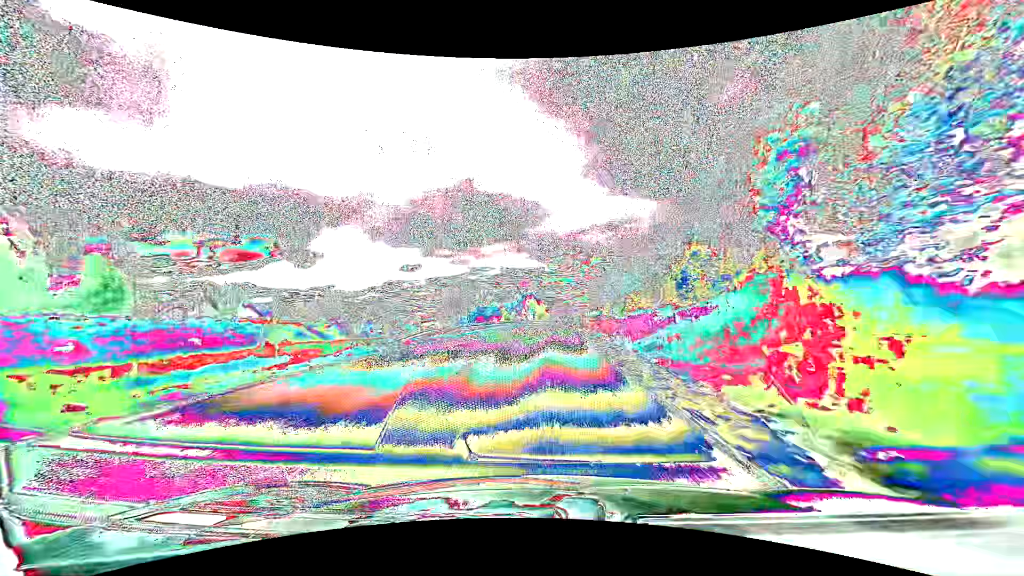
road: primary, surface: asphalt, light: Day
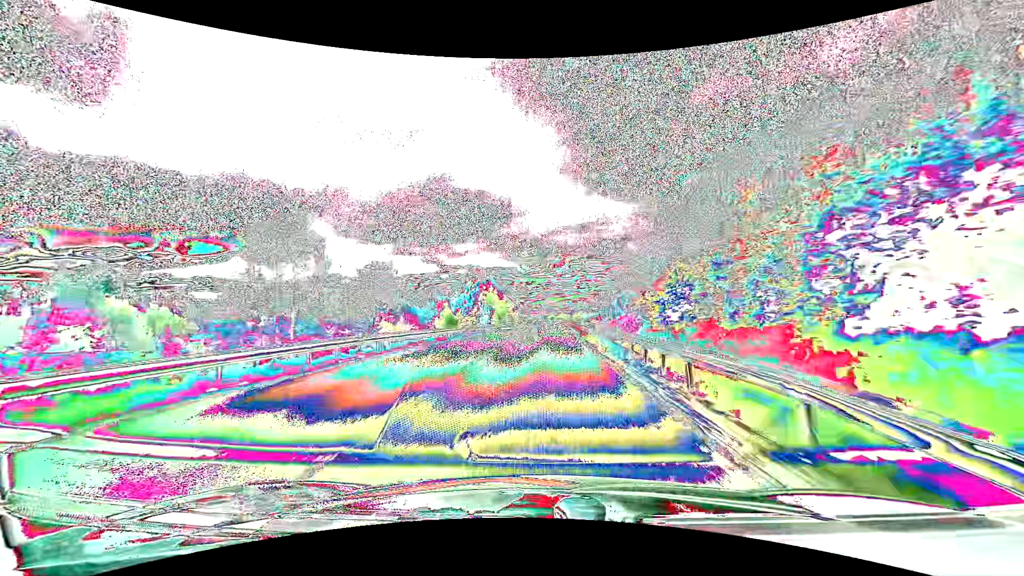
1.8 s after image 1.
(+1.4, +45.0) m; +3°
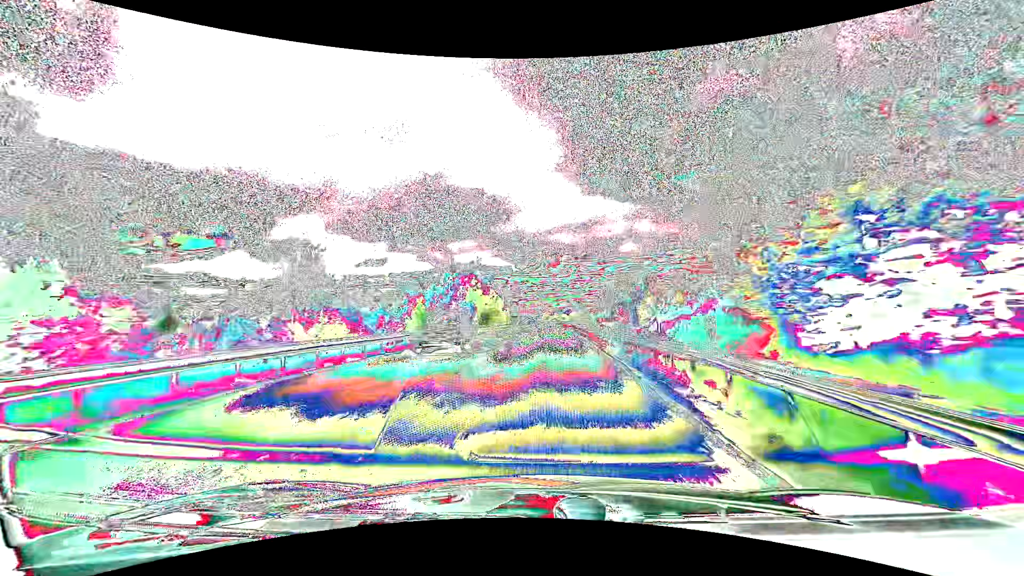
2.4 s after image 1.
(+0.1, +15.1) m; +1°
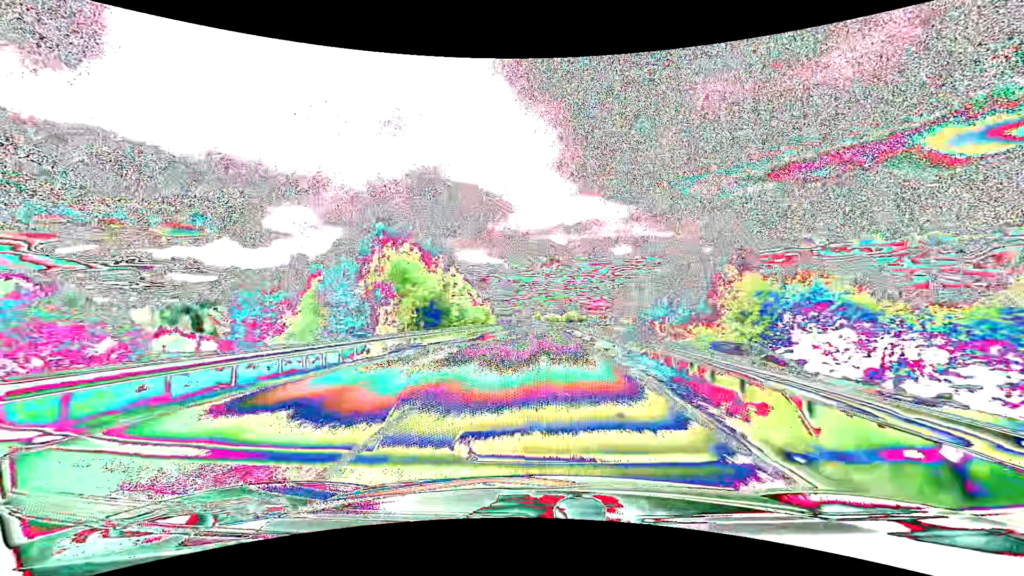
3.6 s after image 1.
(+0.2, +30.4) m; +1°
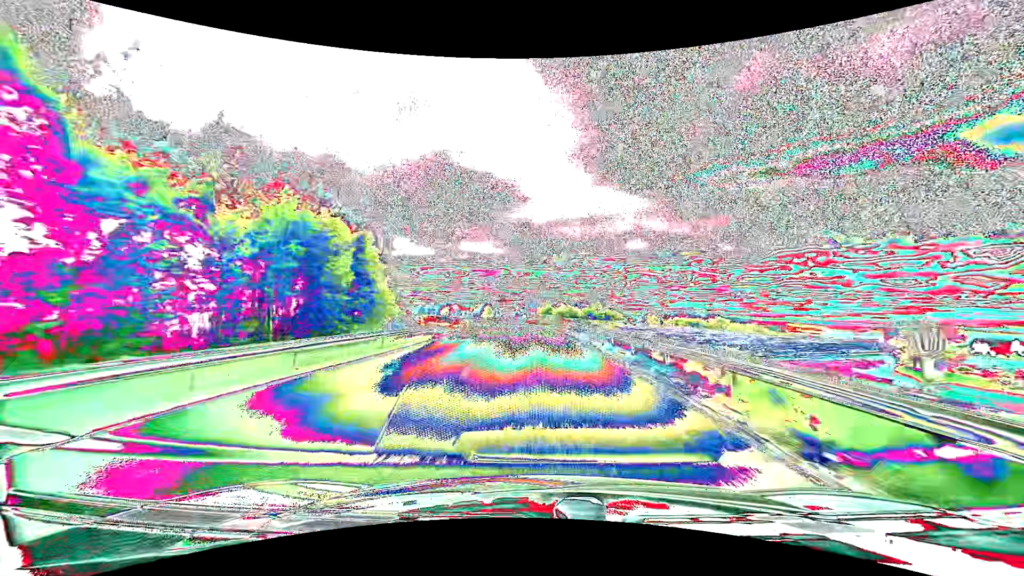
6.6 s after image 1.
(-0.1, +76.3) m; -1°
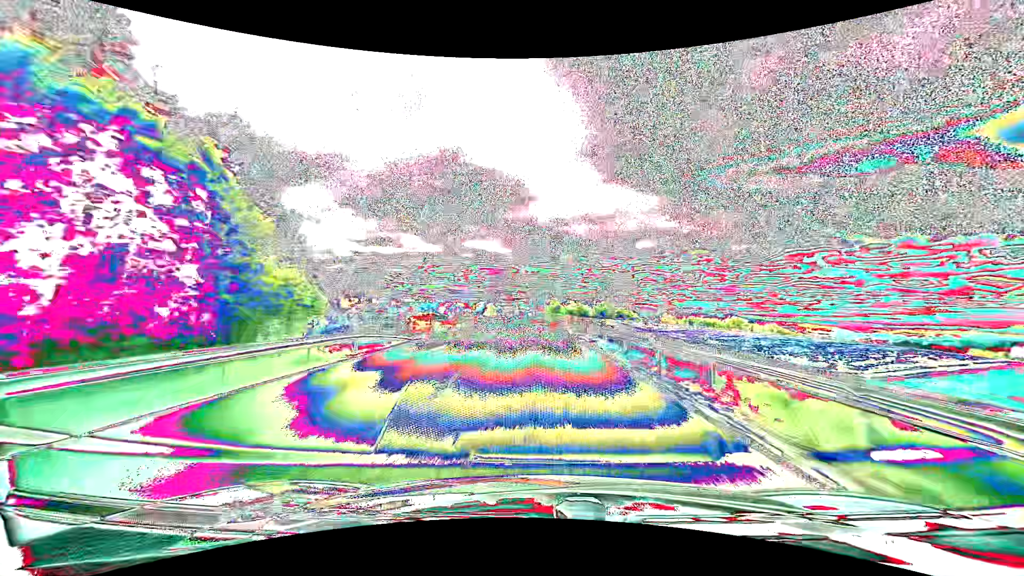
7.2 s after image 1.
(-0.1, +15.2) m; -1°
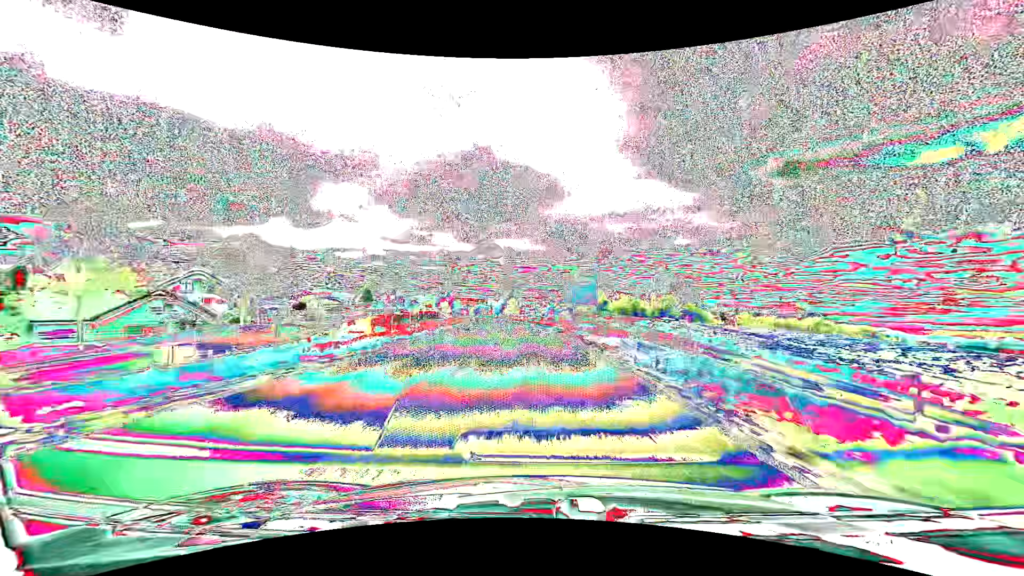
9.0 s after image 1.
(-1.3, +45.1) m; -4°
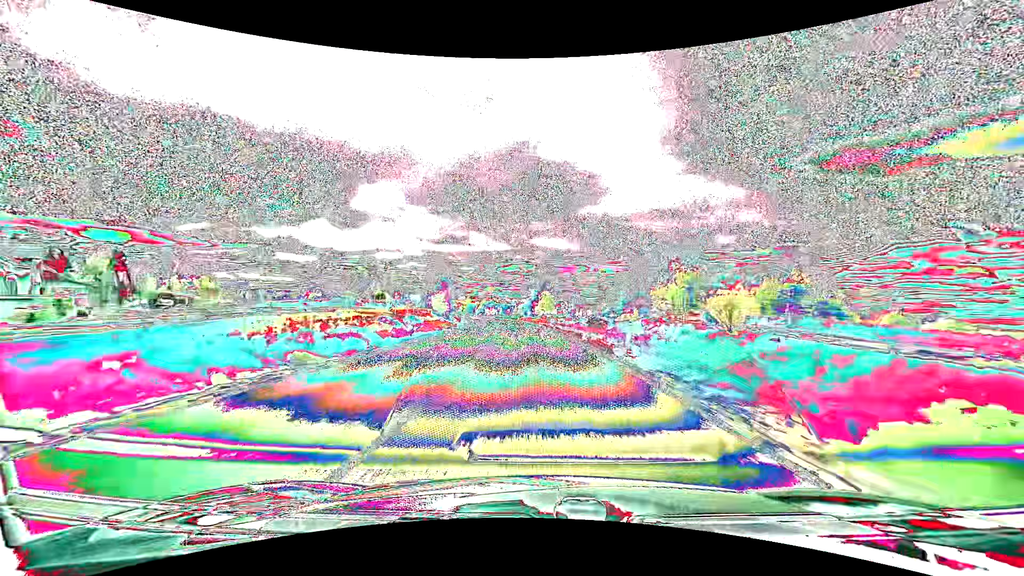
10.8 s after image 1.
(-1.8, +44.5) m; -4°
(0, +10) (0, +20) (-1, +30) (-1, +40) (-2, +50) (-3, +60) (-4, +70) (-5, +80) (-6, +90) (-7, +100) m
